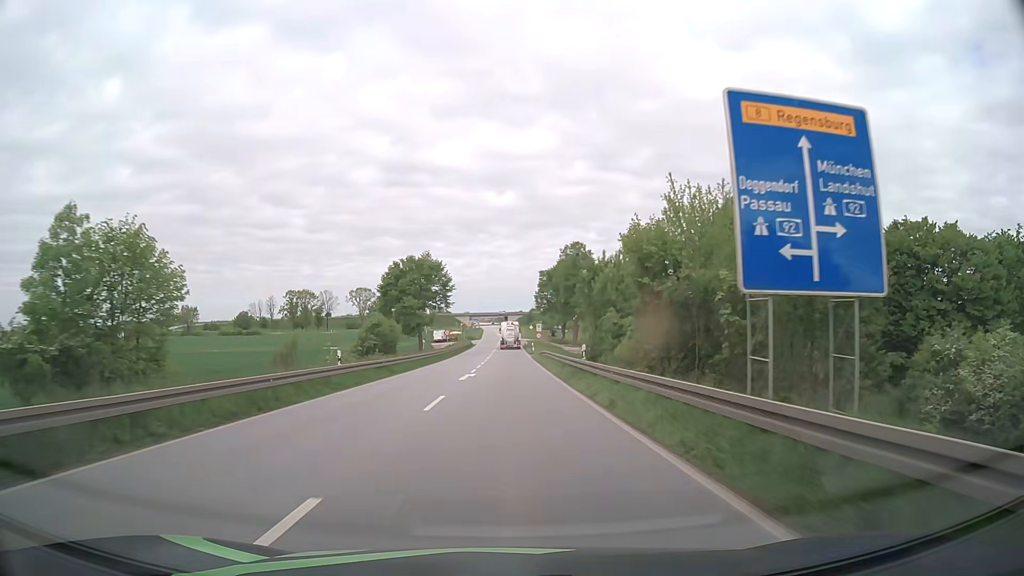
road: primary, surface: asphalt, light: Day
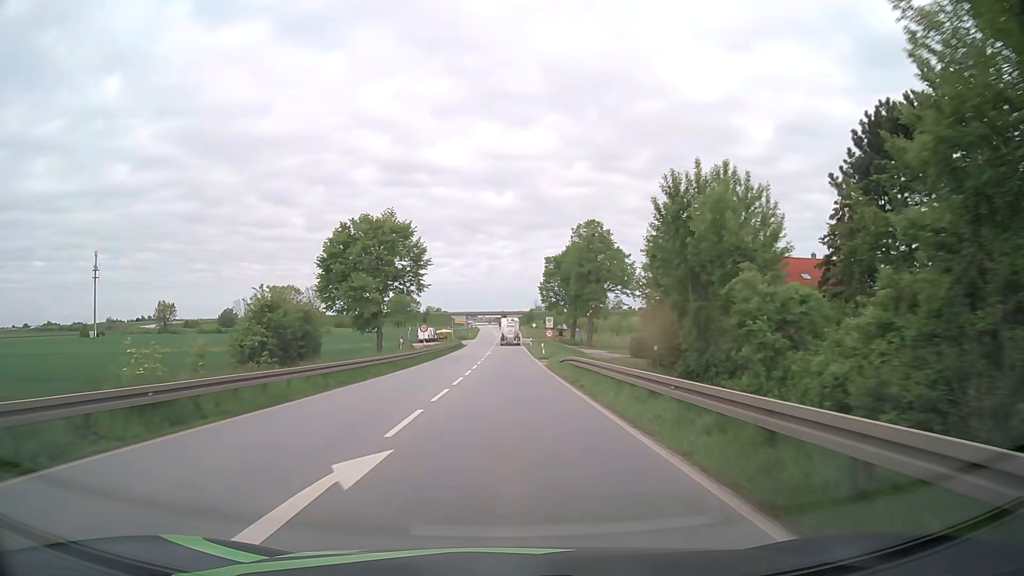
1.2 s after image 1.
(0.0, +22.4) m; 0°
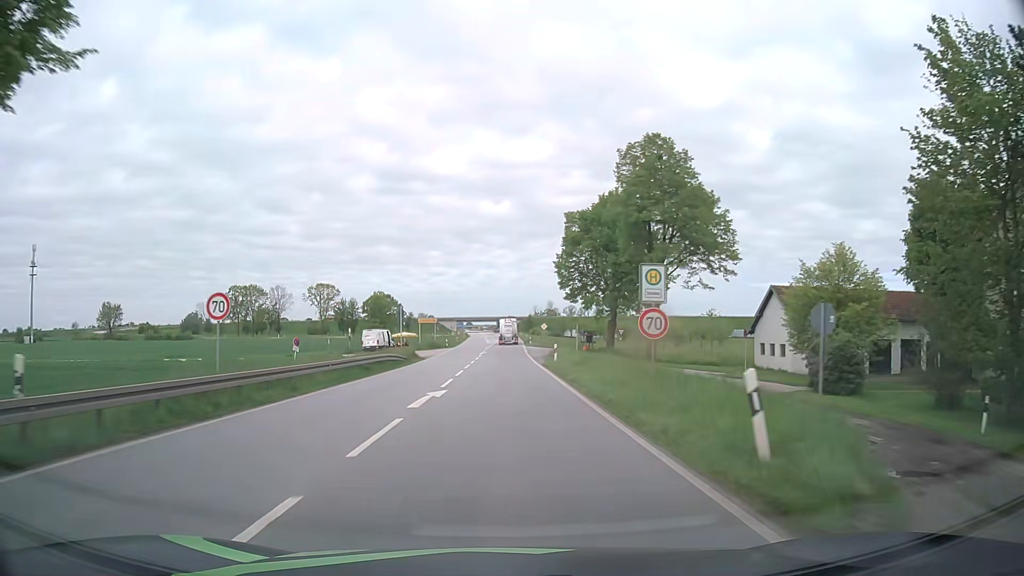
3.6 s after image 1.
(+0.1, +43.7) m; 0°
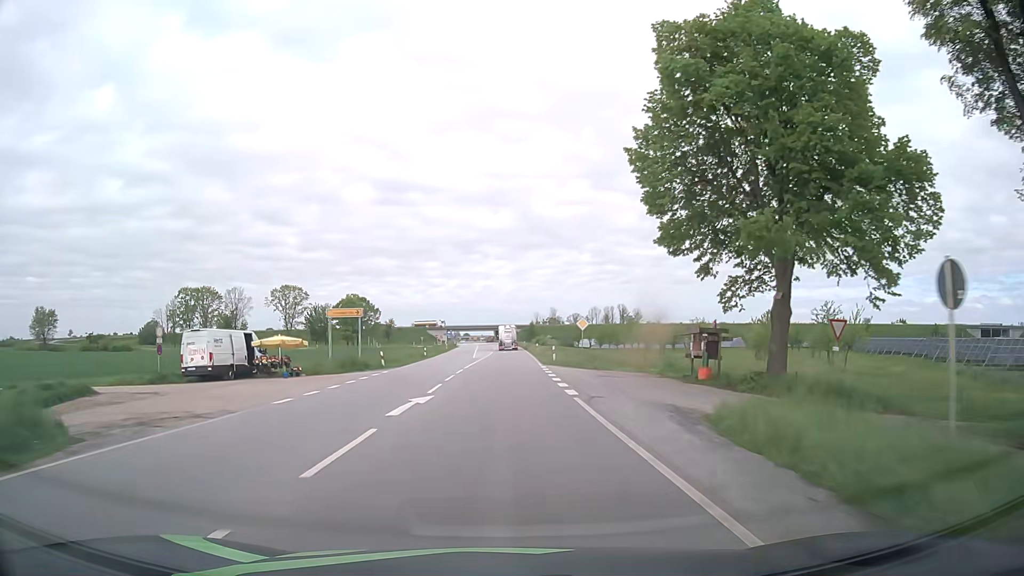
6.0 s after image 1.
(0.0, +43.2) m; 0°
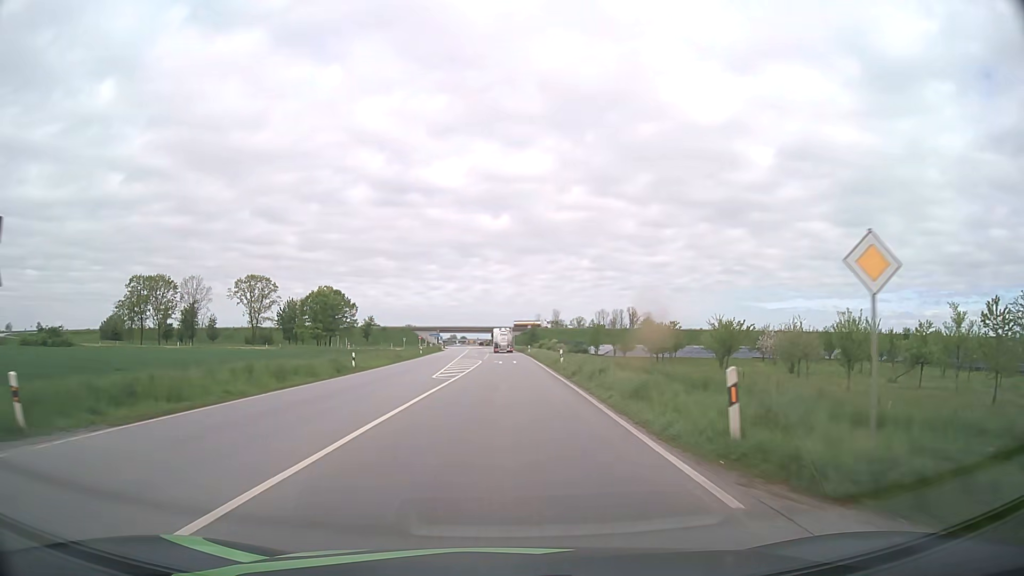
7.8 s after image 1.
(+0.1, +32.5) m; 0°
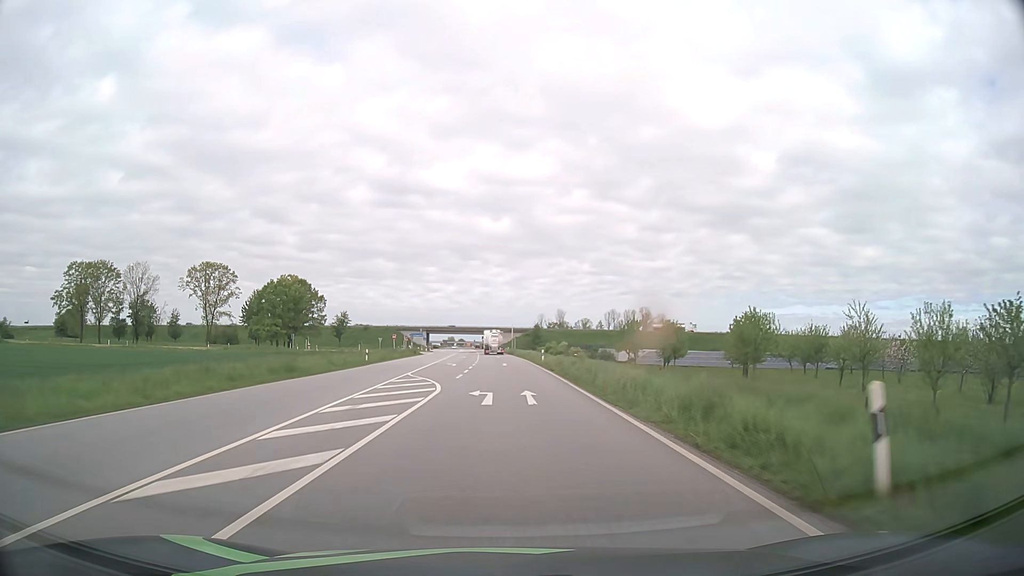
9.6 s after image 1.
(0.0, +32.7) m; 0°
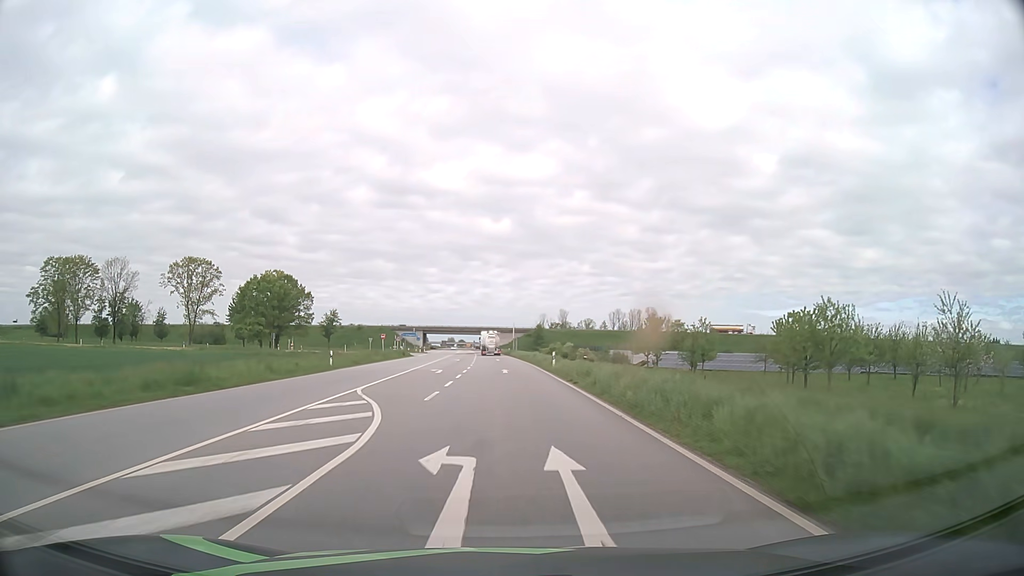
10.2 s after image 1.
(0.0, +11.0) m; 0°
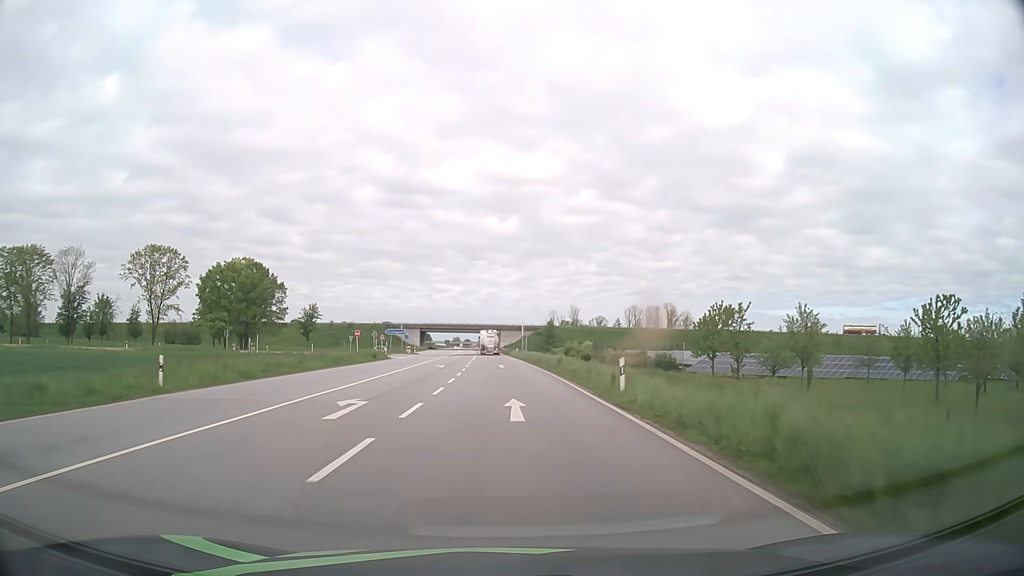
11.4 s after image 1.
(-0.1, +22.0) m; -1°
(0, +10) (0, +20) (0, +30) (-1, +40) (-1, +50) (-1, +60) (-1, +70) (-2, +80) (-2, +90) (-3, +100) m
